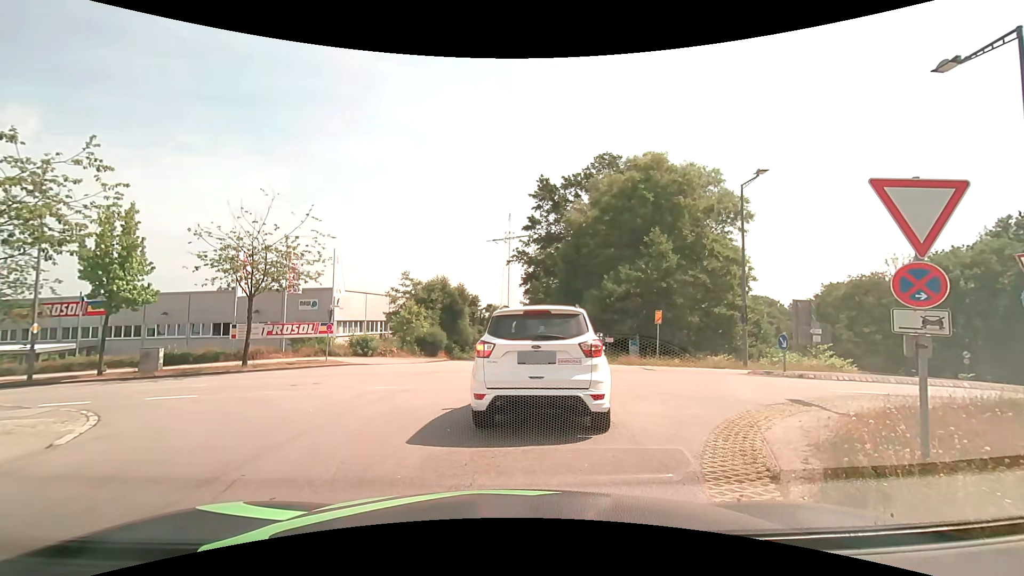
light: Day
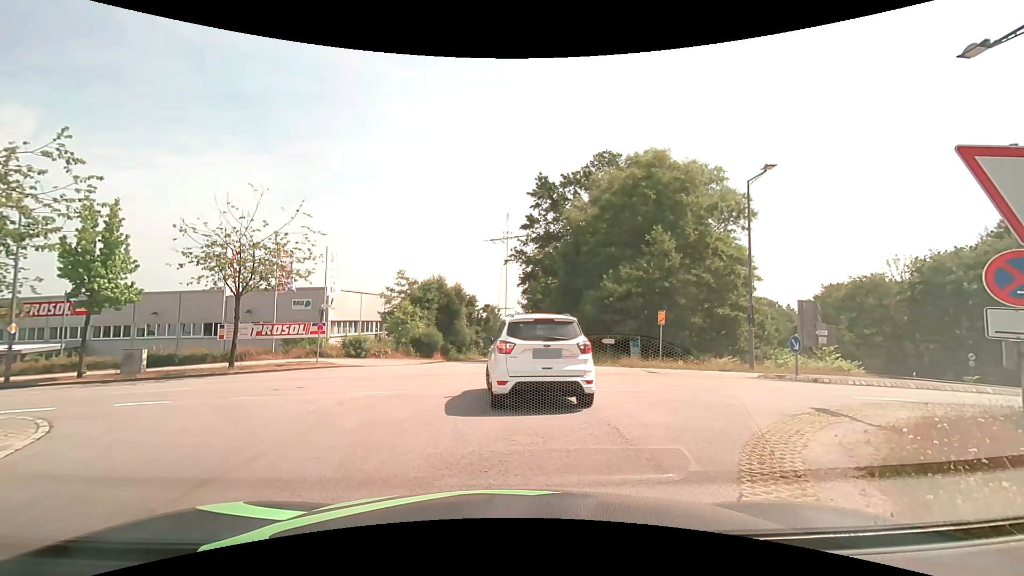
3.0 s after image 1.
(0.0, +1.0) m; 0°
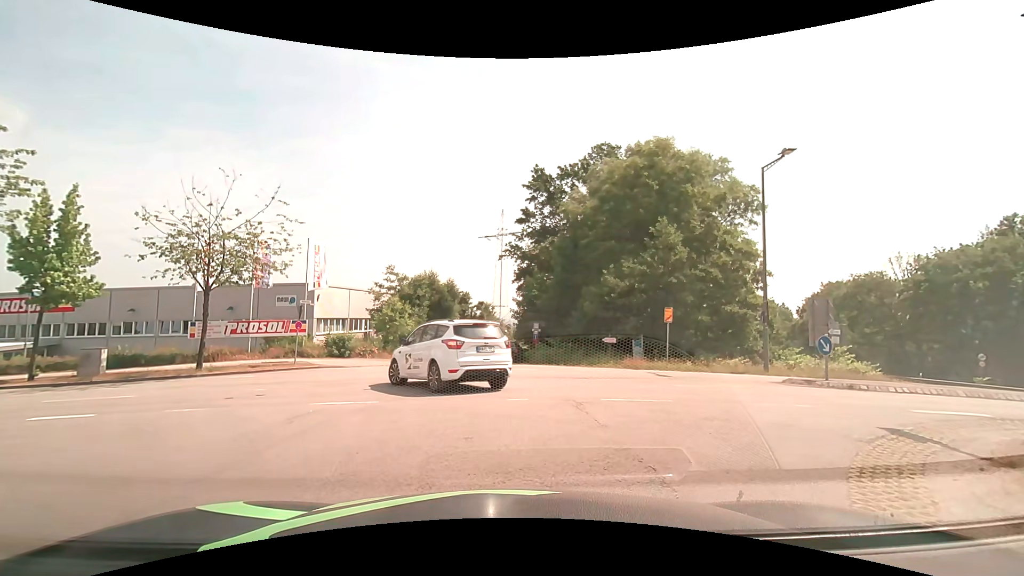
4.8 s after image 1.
(0.0, +2.1) m; -2°
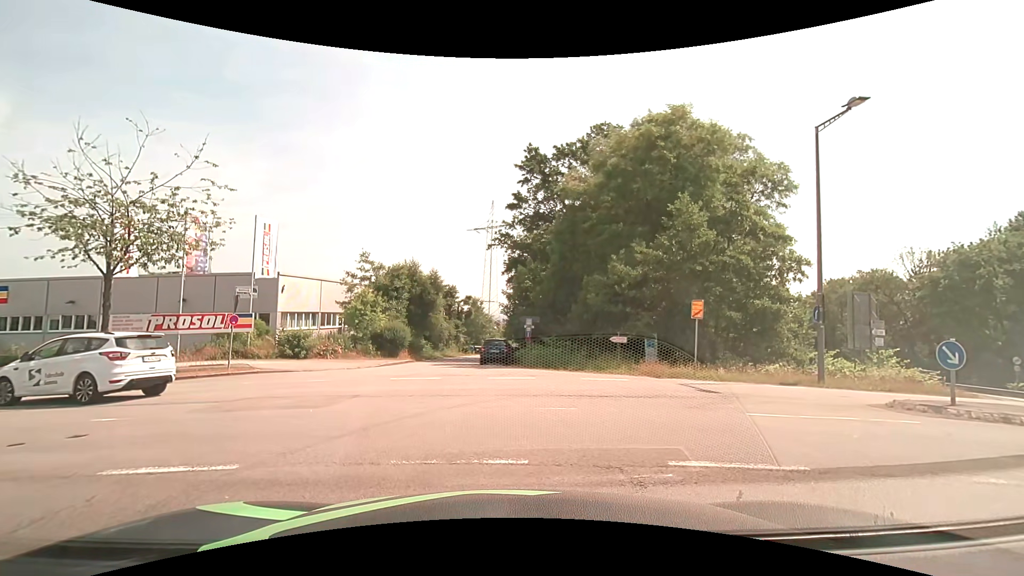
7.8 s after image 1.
(+0.2, +4.8) m; +3°
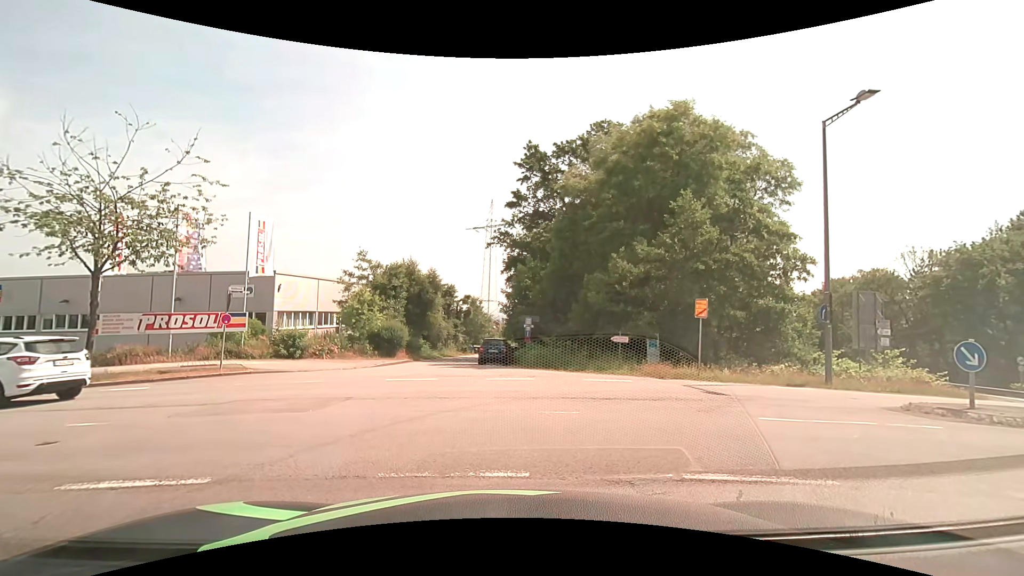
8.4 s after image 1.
(0.0, +0.4) m; 0°
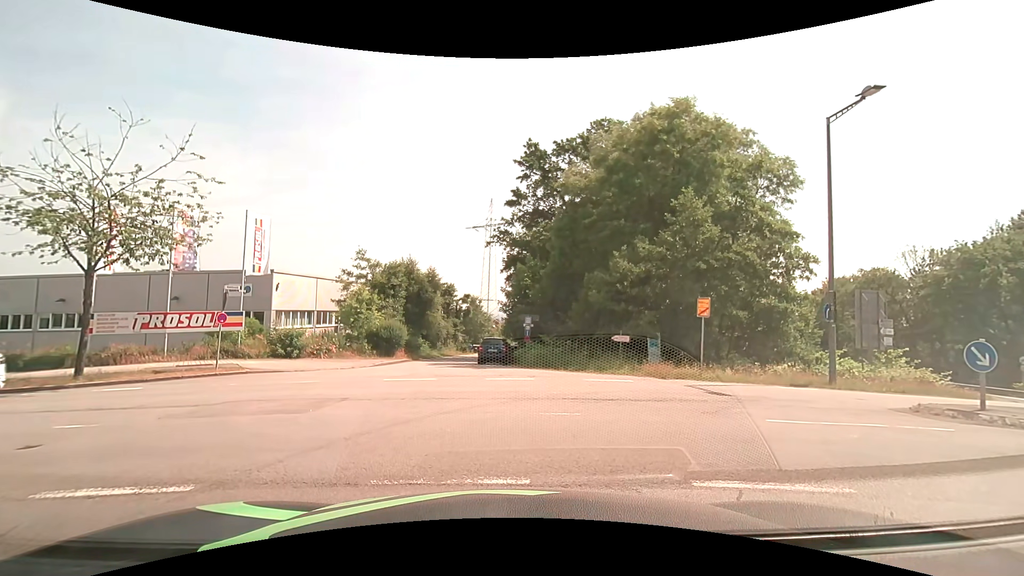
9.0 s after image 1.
(0.0, +0.2) m; 0°
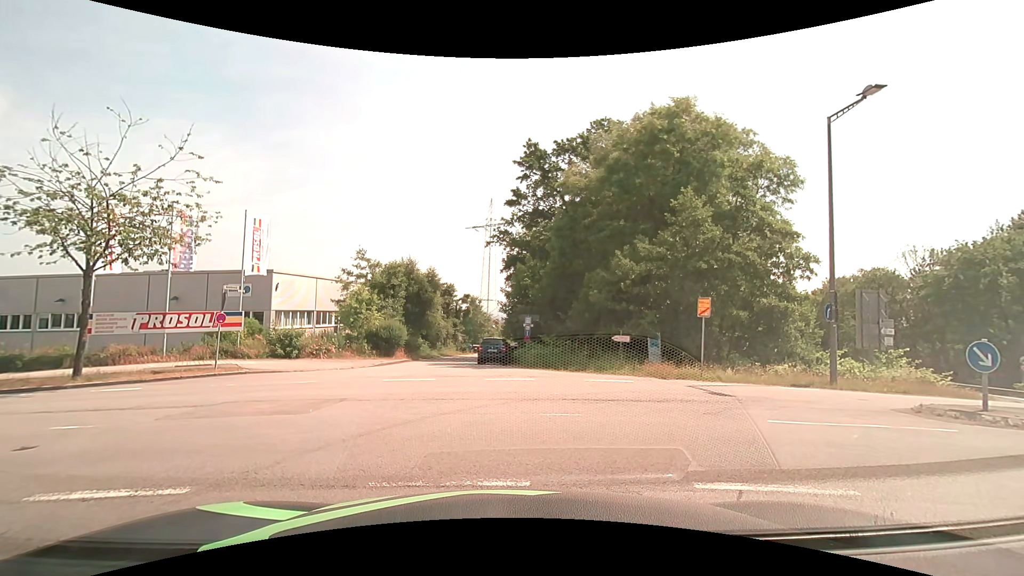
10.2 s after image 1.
(0.0, +0.1) m; 0°
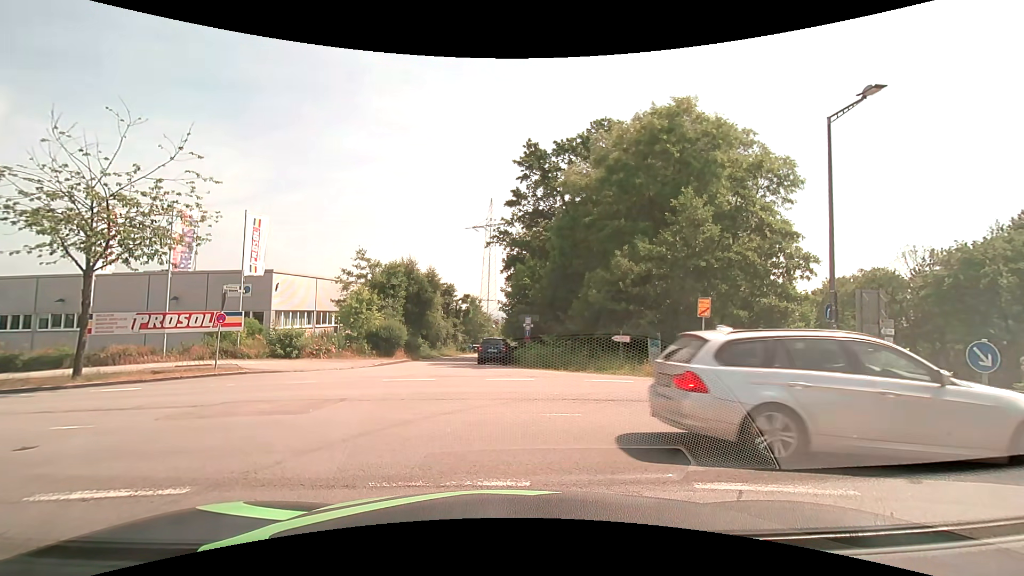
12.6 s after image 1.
(0.0, 0.0) m; 0°
(-1, +10) (-10, +15) (-20, +17) (-30, +18) (-39, +19) (-49, +20) (-59, +21) (-69, +23) (-79, +25) (-89, +28) m
